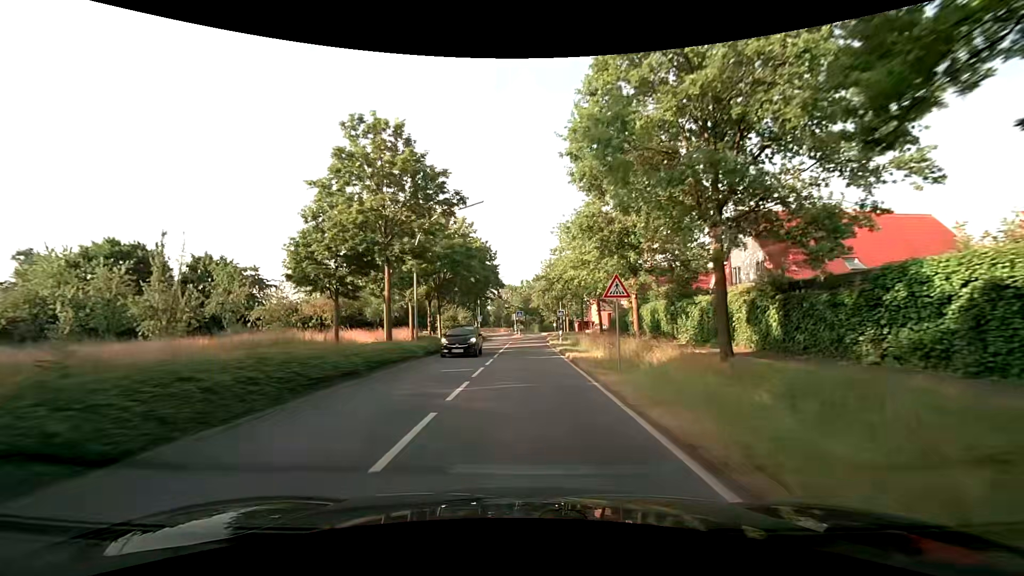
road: secondary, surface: asphalt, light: Day
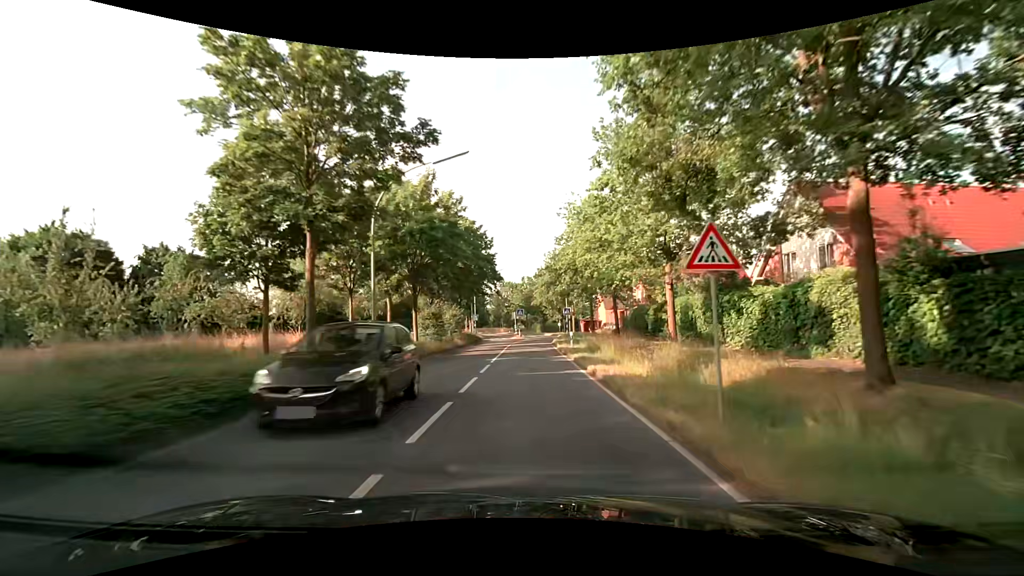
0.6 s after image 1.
(0.0, +7.6) m; 0°
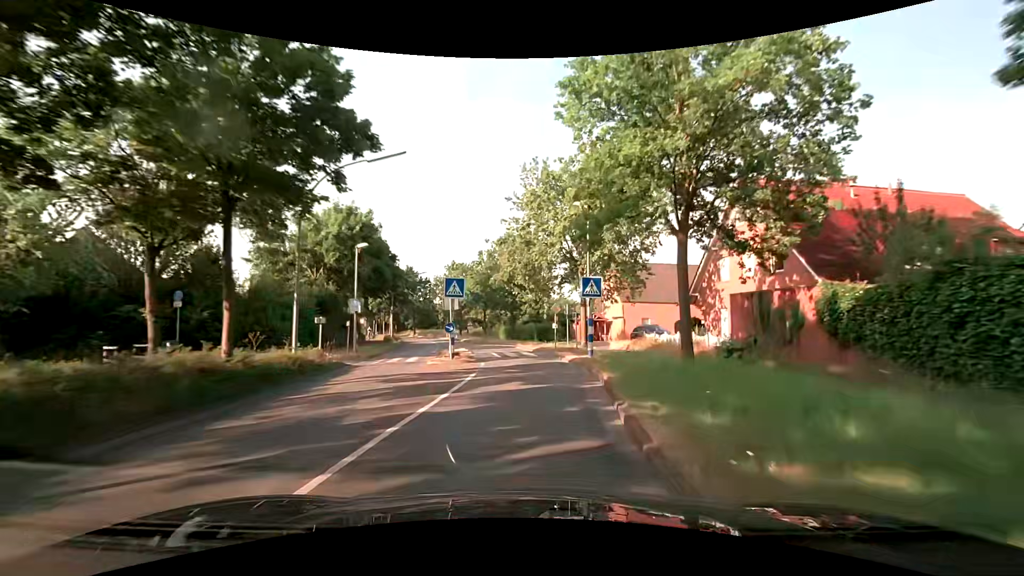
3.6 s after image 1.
(+0.7, +38.2) m; +4°
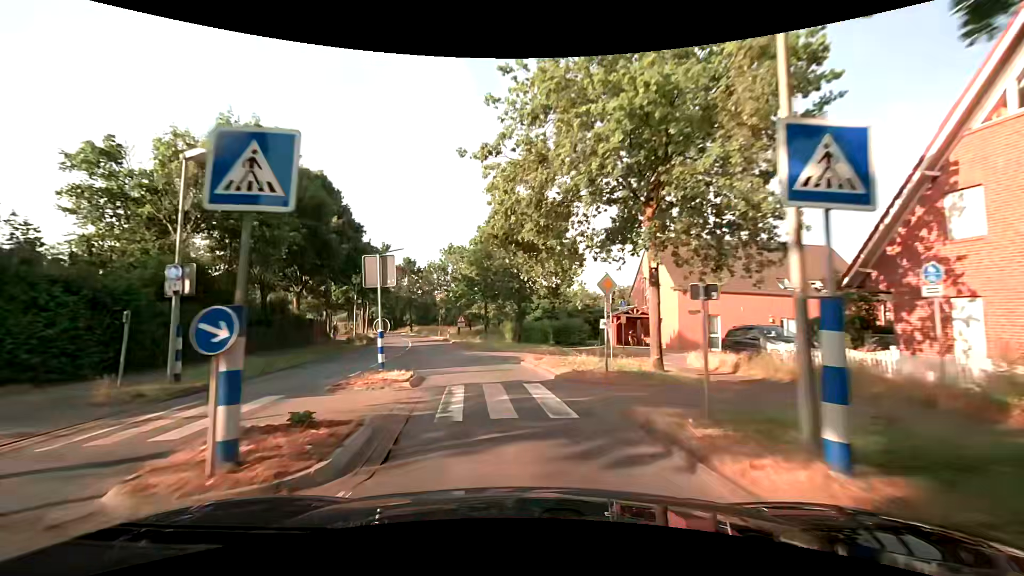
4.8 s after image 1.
(+0.3, +15.2) m; 0°
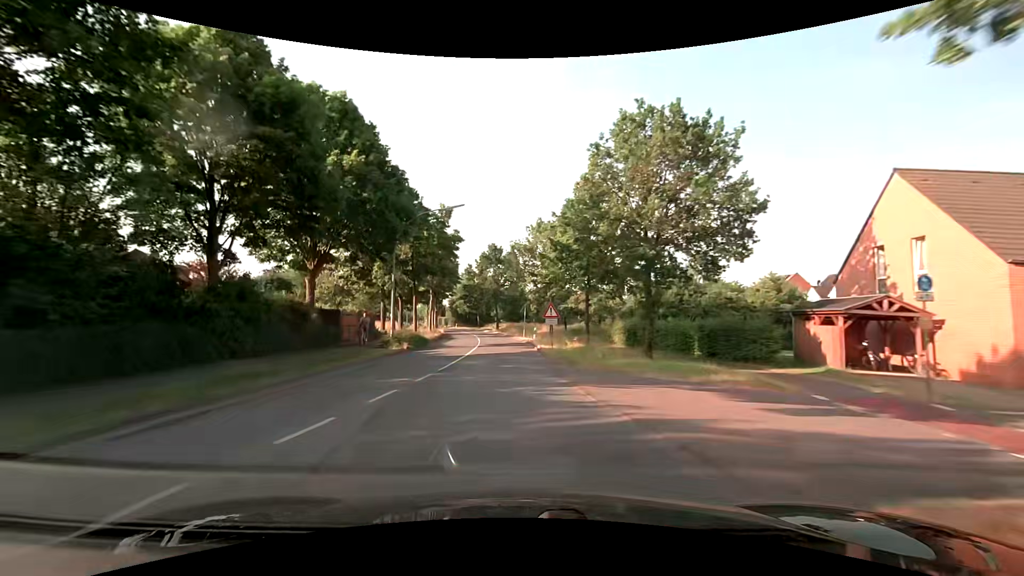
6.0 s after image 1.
(-1.4, +15.1) m; -11°
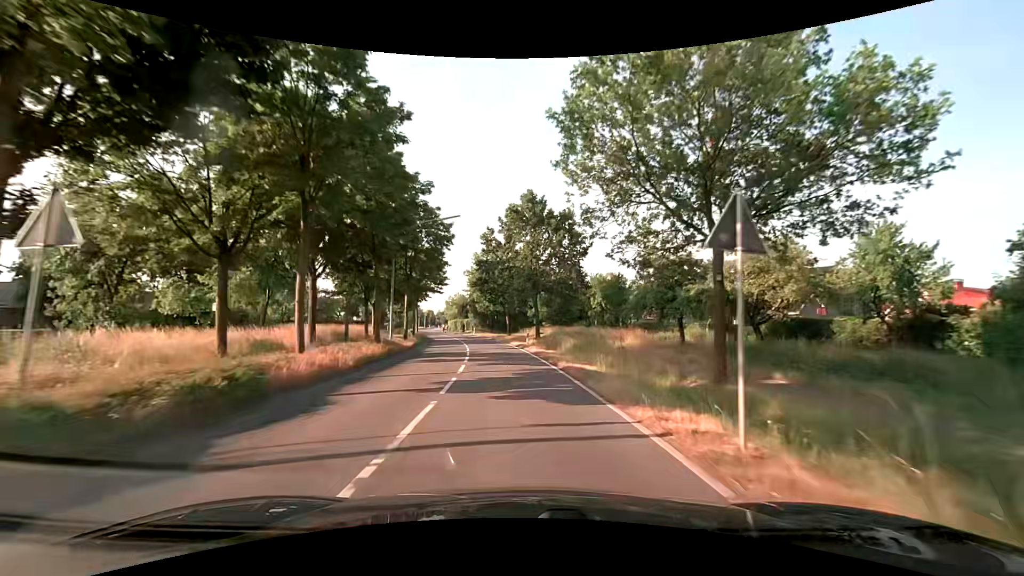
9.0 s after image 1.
(-2.2, +38.2) m; -5°
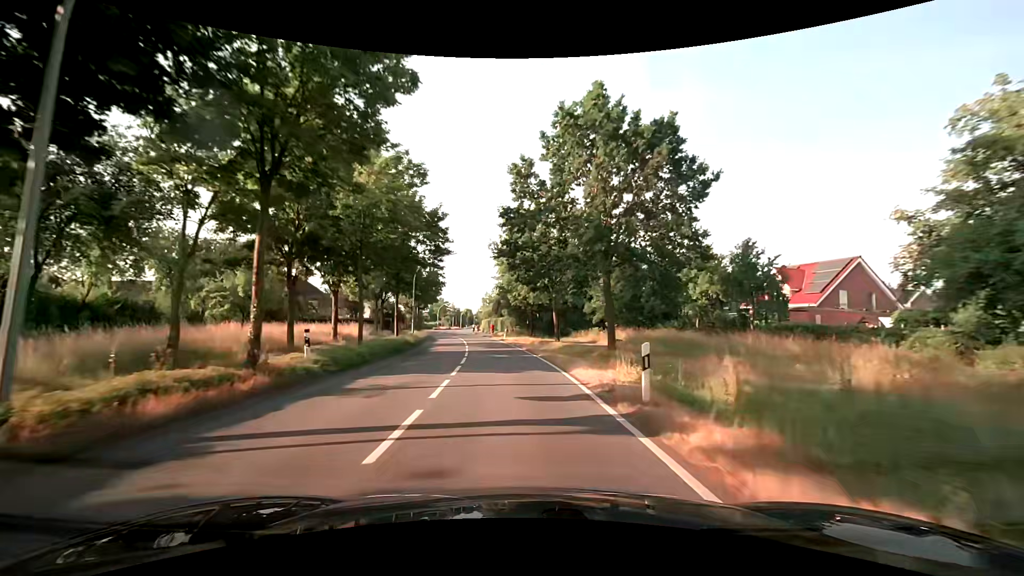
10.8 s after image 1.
(-0.9, +23.0) m; -5°
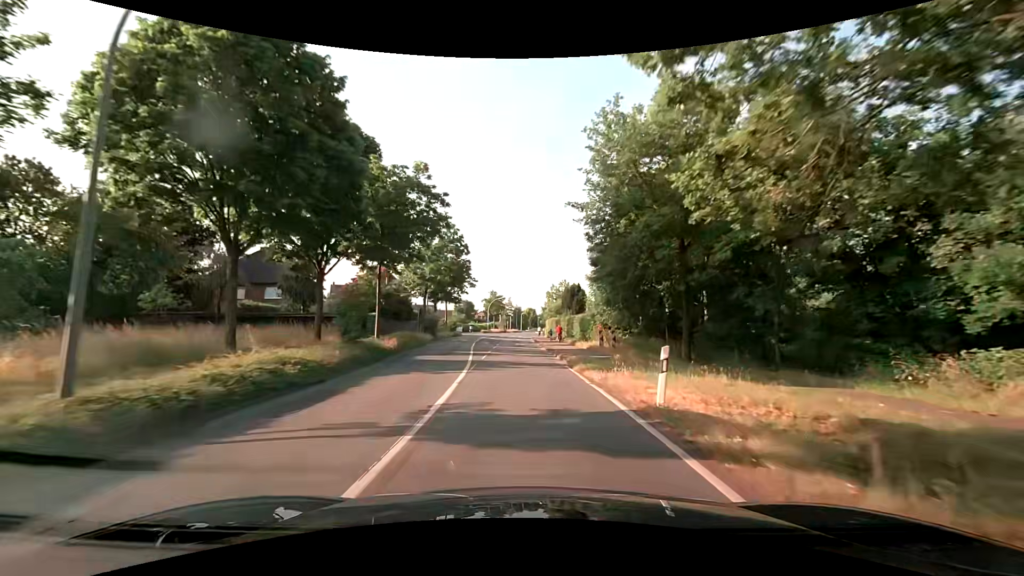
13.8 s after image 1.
(-2.7, +38.1) m; -8°
(0, +10) (0, +20) (0, +30) (0, +40) (0, +50) (0, +60) (0, +70) (0, +80) (0, +90) (+1, +100) m
